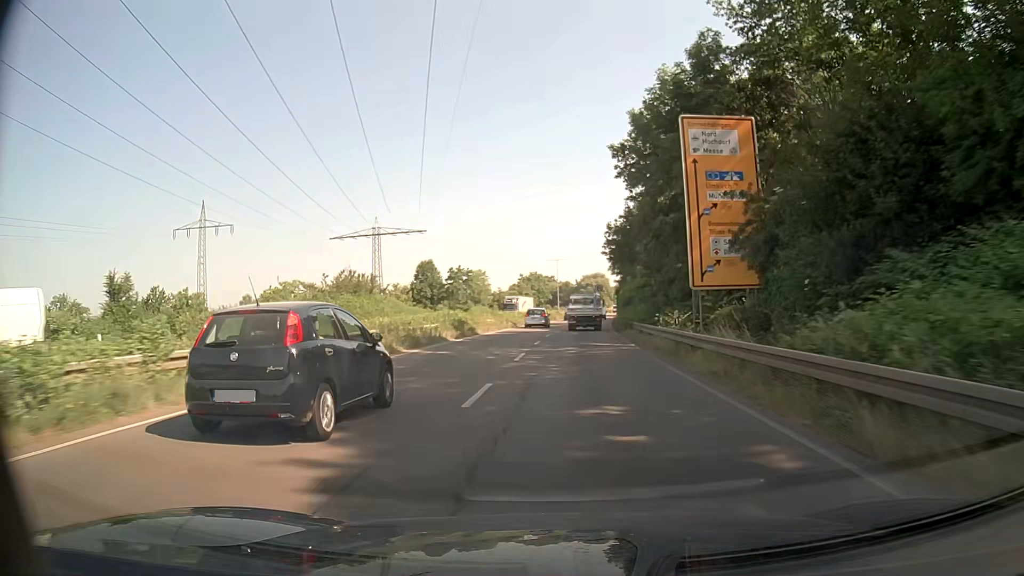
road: trunk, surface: asphalt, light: Day
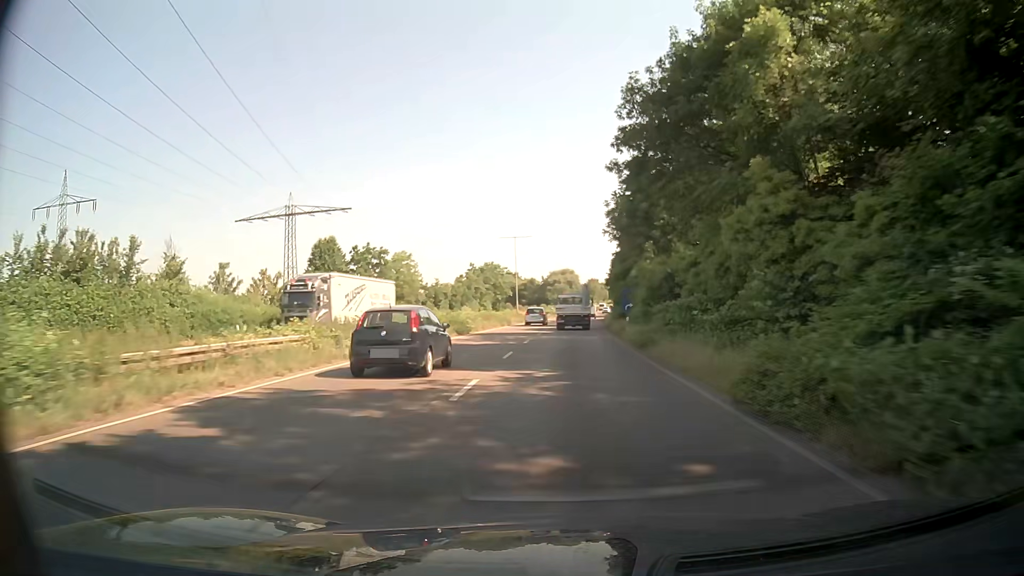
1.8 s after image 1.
(+1.0, +35.4) m; +3°
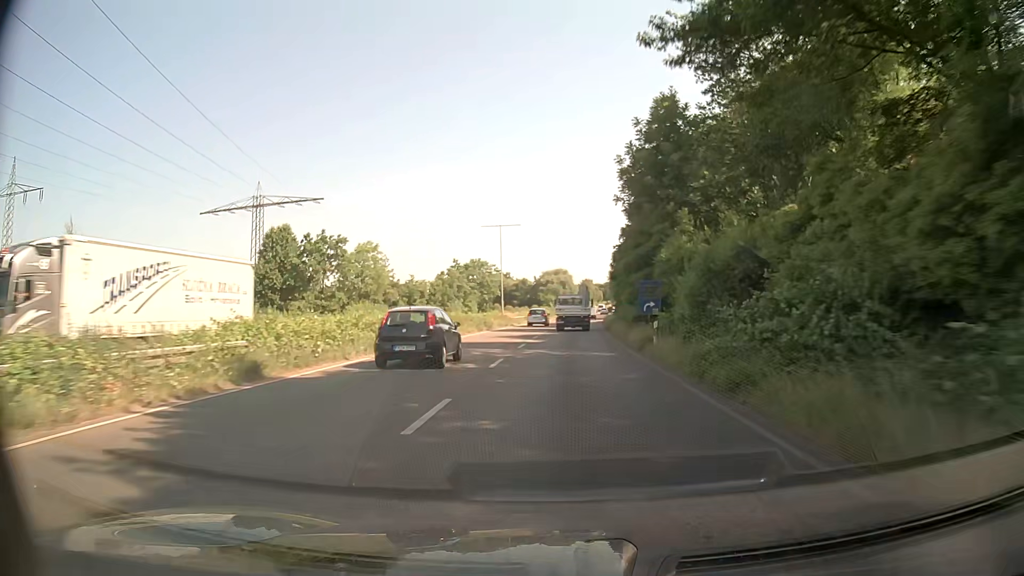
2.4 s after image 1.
(+0.1, +11.9) m; 0°
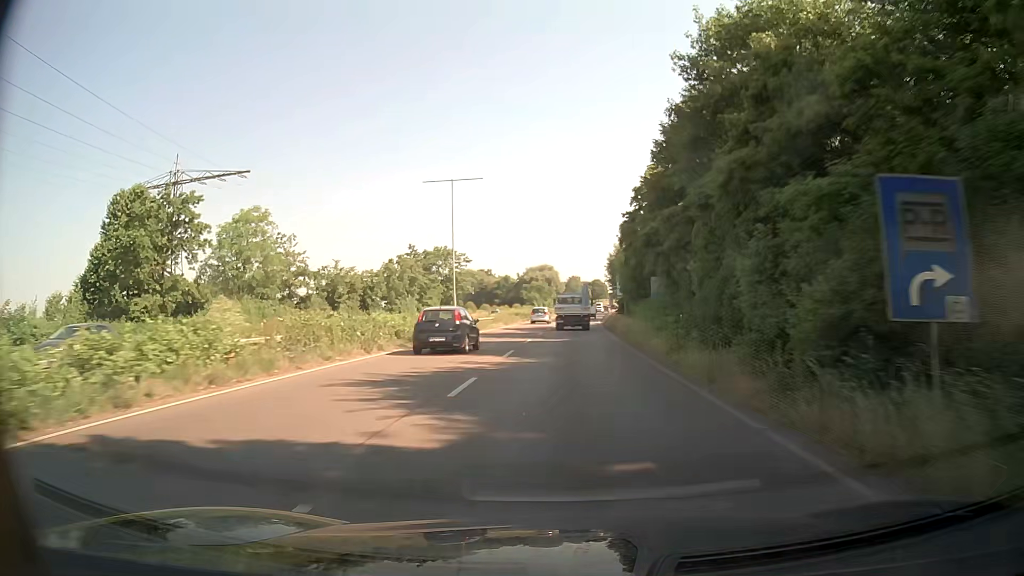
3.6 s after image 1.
(+0.4, +23.8) m; +1°
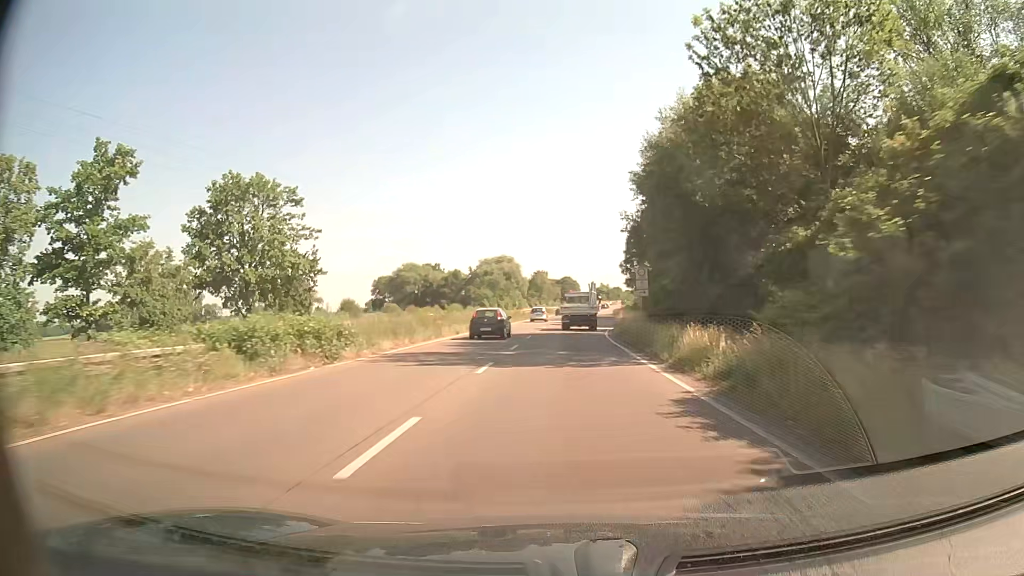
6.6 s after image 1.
(+1.7, +59.2) m; +3°
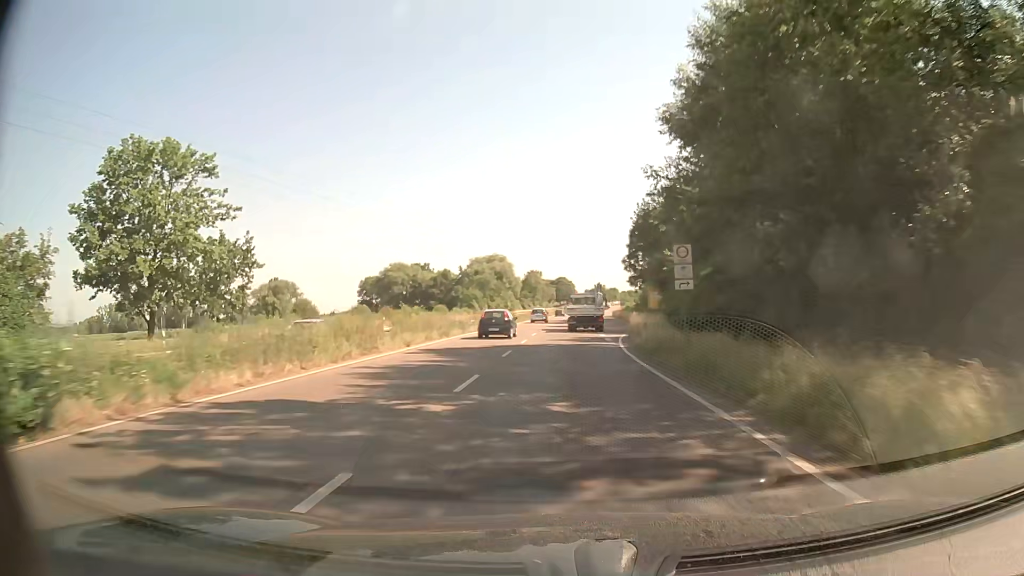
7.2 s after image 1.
(0.0, +11.8) m; 0°
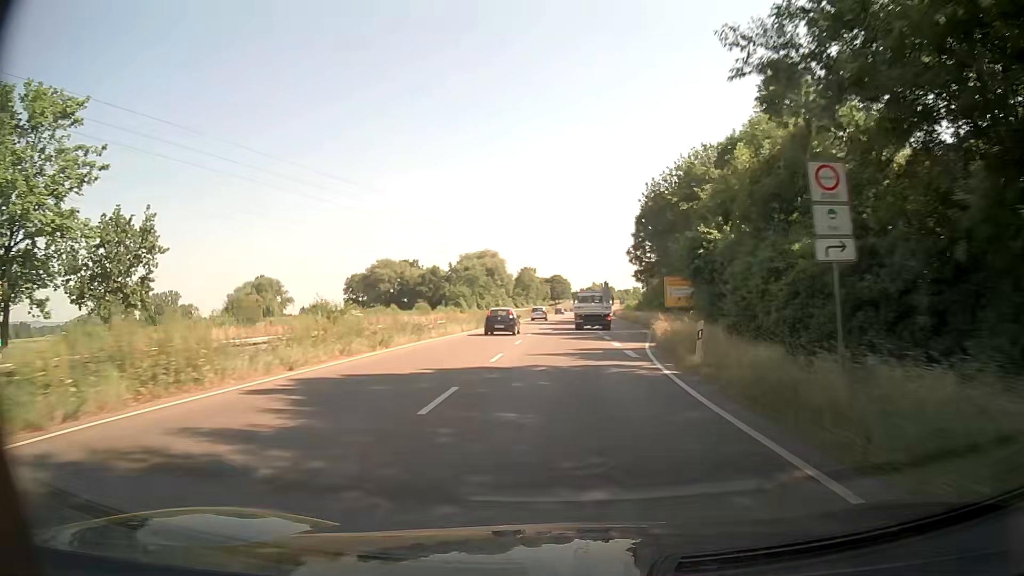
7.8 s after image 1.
(0.0, +11.8) m; +1°
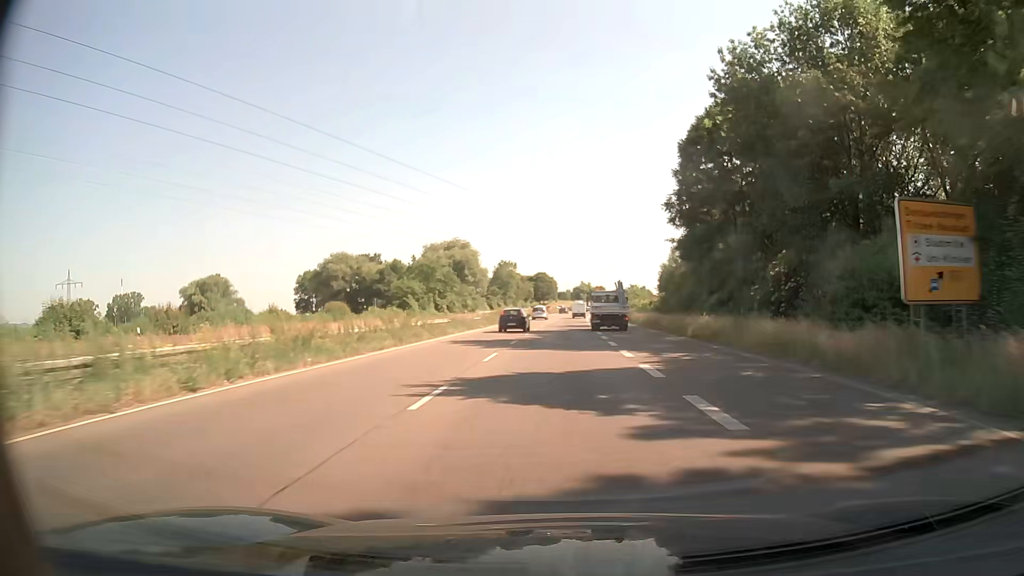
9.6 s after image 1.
(+0.3, +35.7) m; +1°
(0, +10) (0, +20) (0, +30) (0, +40) (+1, +50) (+1, +60) (+1, +70) (+2, +80) (+2, +90) (+3, +100) m
